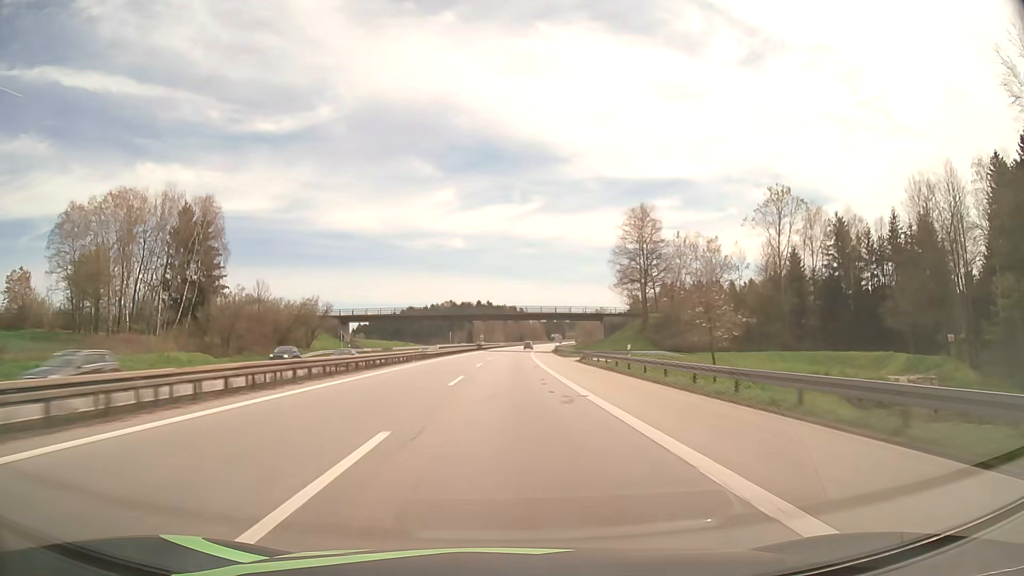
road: motorway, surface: asphalt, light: Day
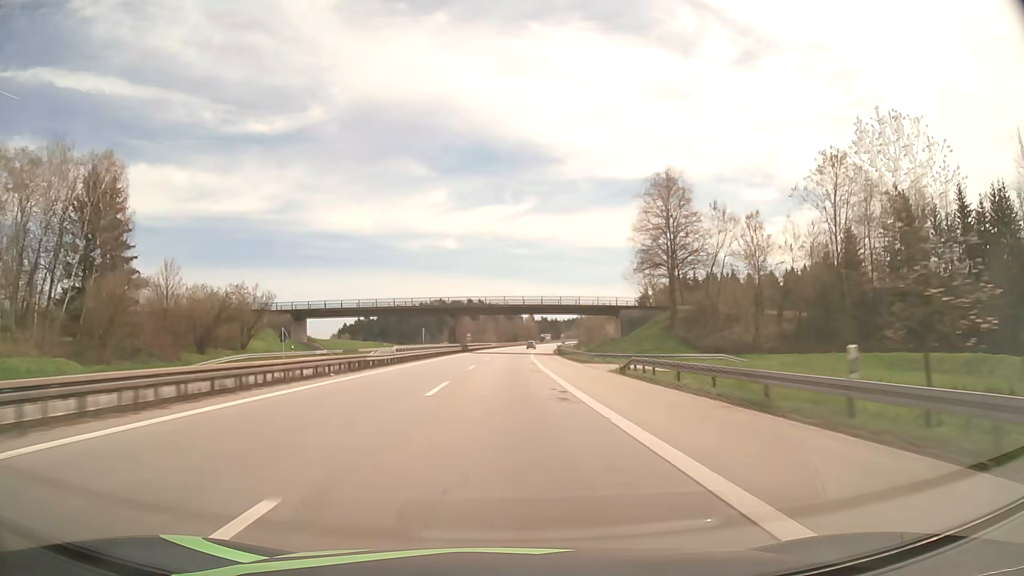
(+0.1, +22.5) m; +1°
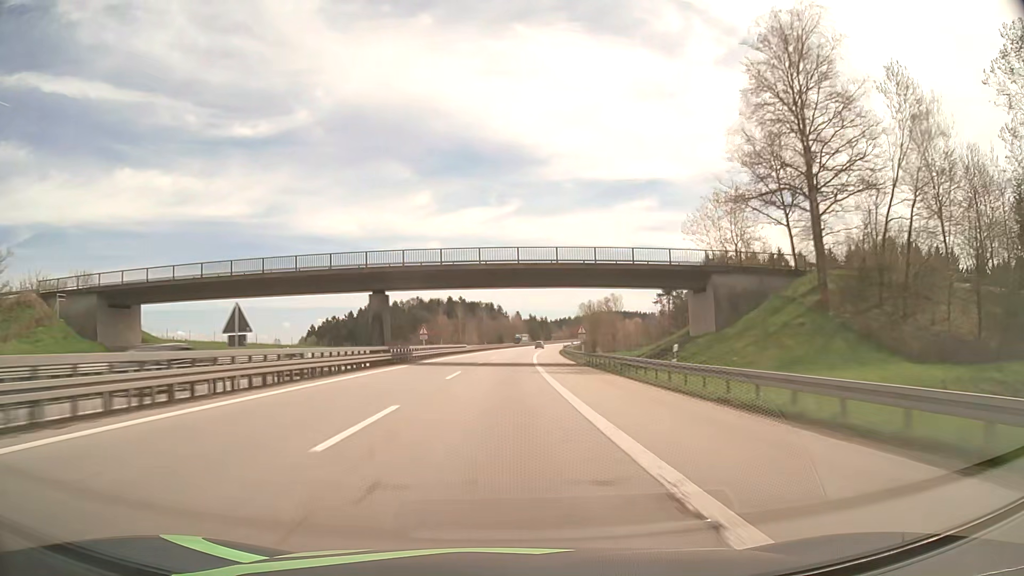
(+0.5, +44.9) m; +1°
